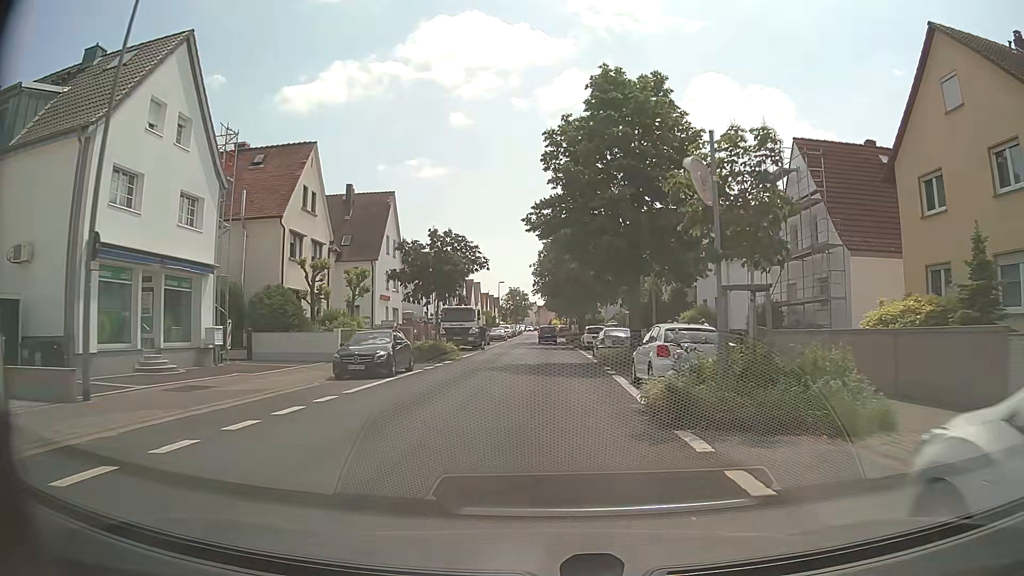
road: unclassified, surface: asphalt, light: Day
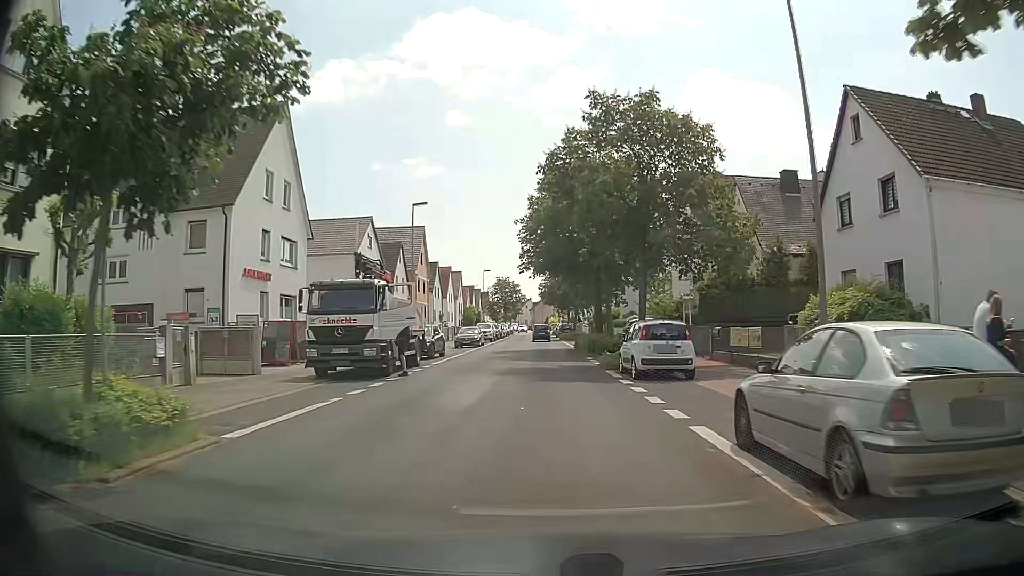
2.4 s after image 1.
(+0.2, +24.8) m; 0°
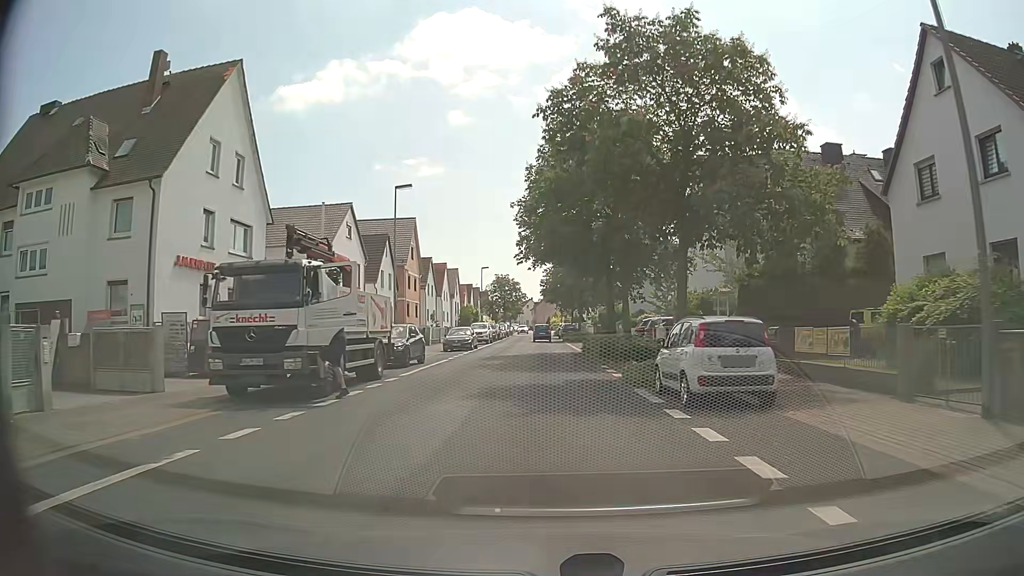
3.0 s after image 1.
(0.0, +6.2) m; +1°
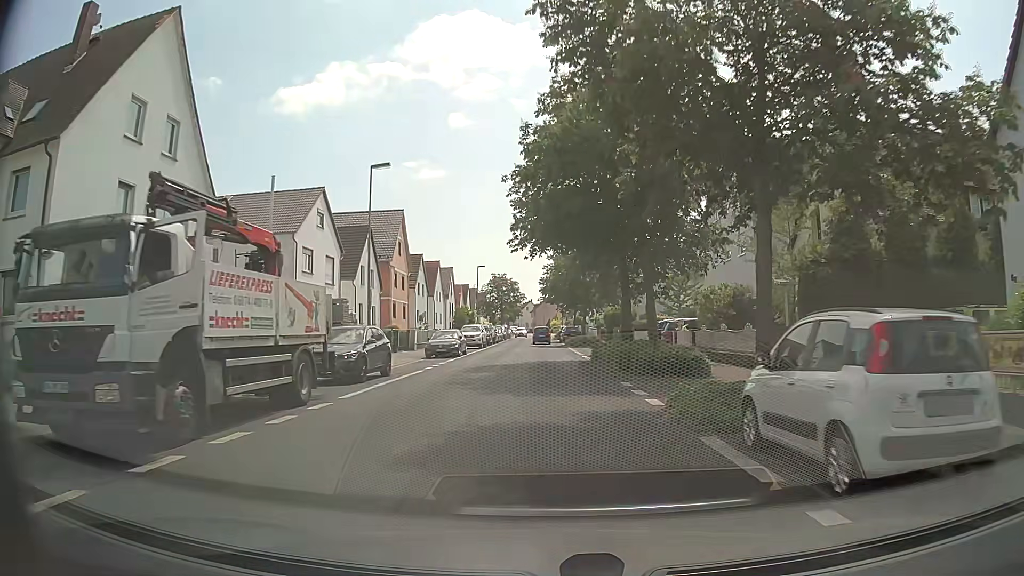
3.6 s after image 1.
(-0.1, +6.2) m; 0°
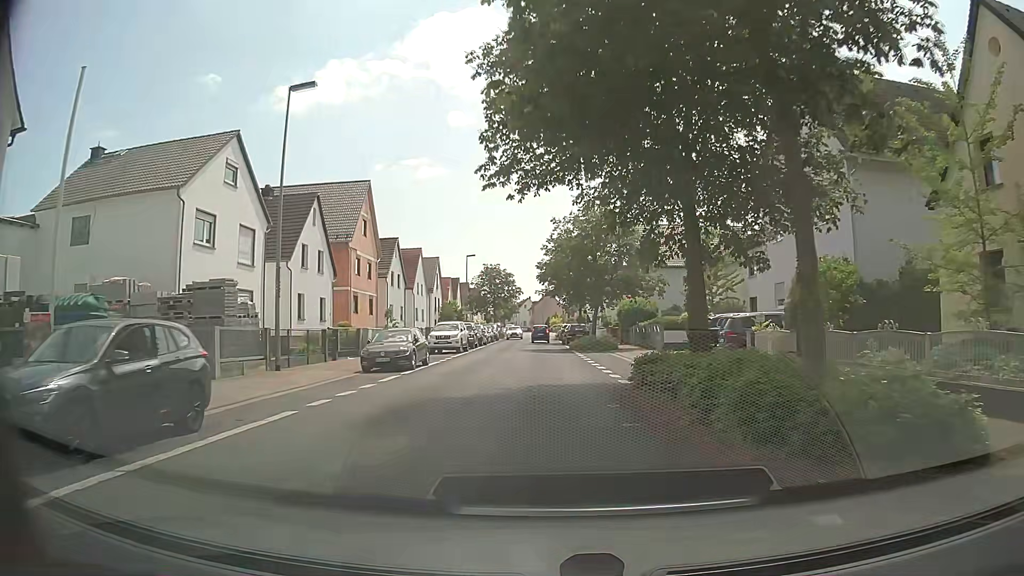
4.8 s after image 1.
(-0.1, +12.4) m; 0°
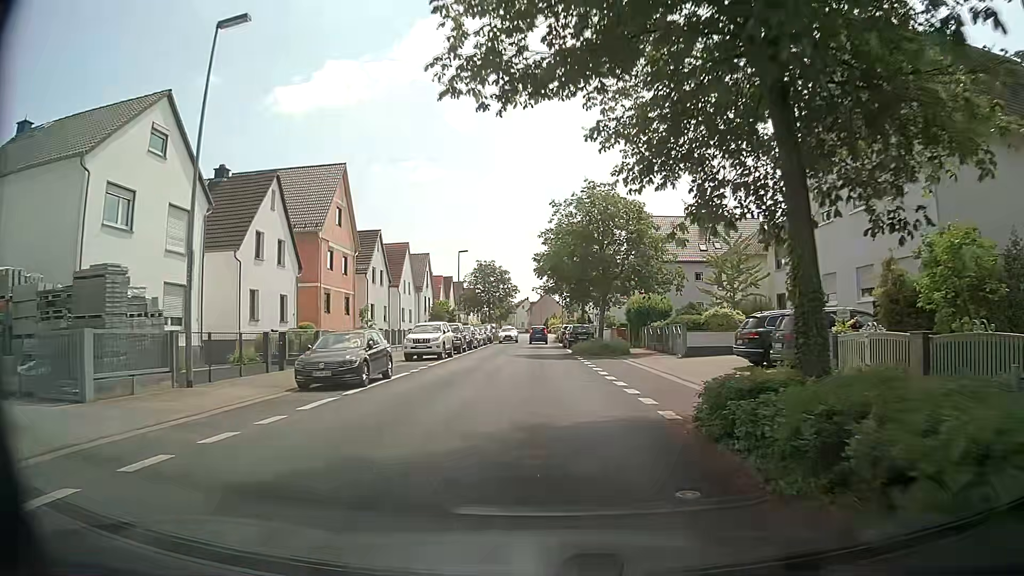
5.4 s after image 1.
(0.0, +6.2) m; 0°
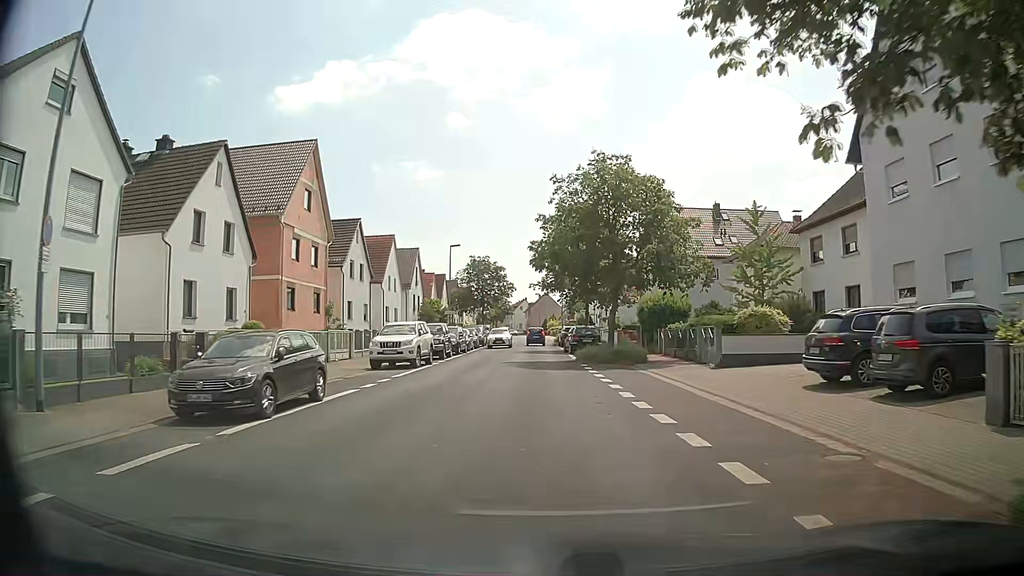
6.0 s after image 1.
(0.0, +6.2) m; -1°
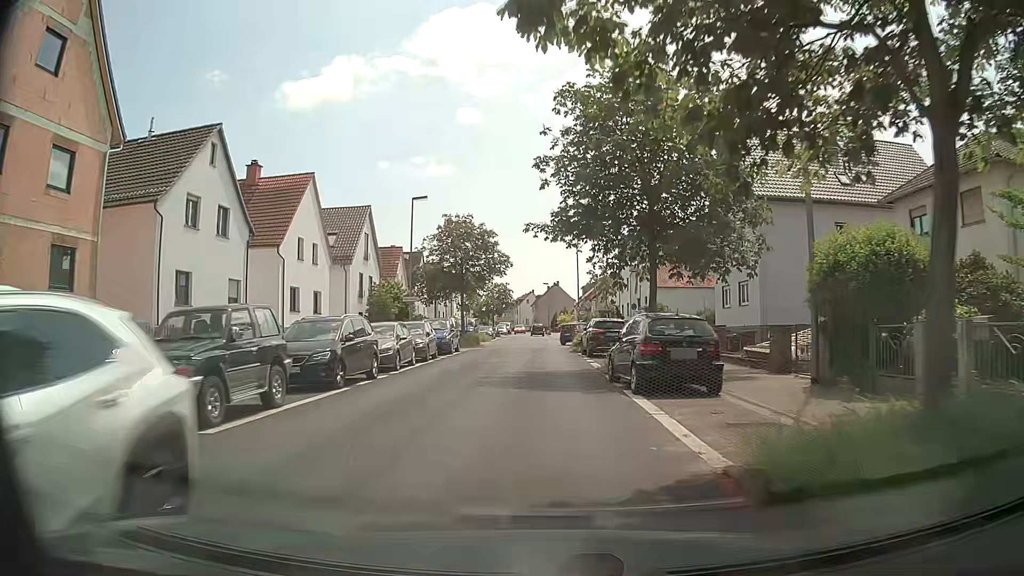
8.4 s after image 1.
(+0.5, +24.6) m; +1°
(0, +10) (0, +20) (0, +30) (0, +40) (0, +50) (0, +60) (-1, +70) (-1, +80) (-1, +90) (-1, +100) m
